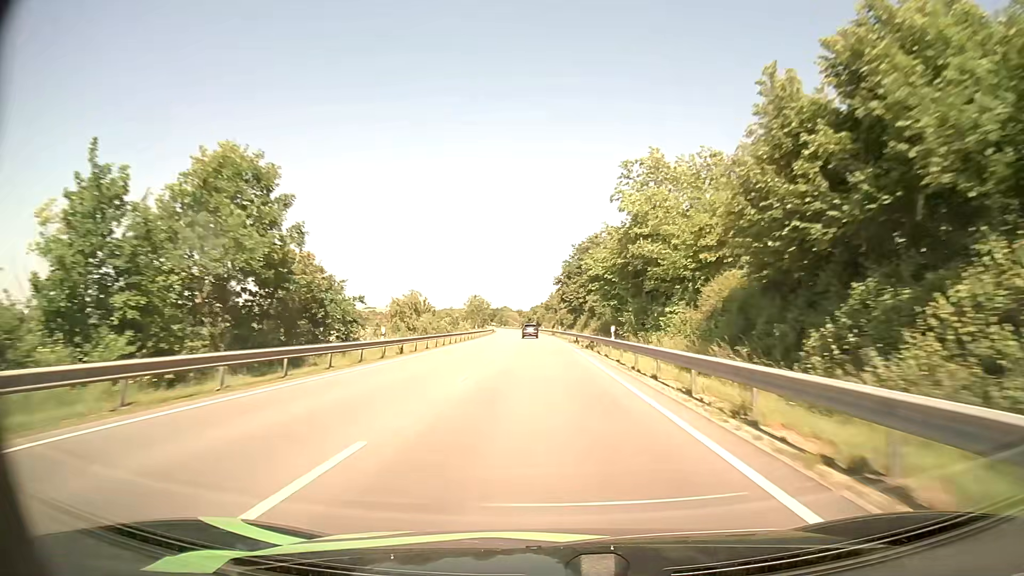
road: primary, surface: asphalt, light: Day
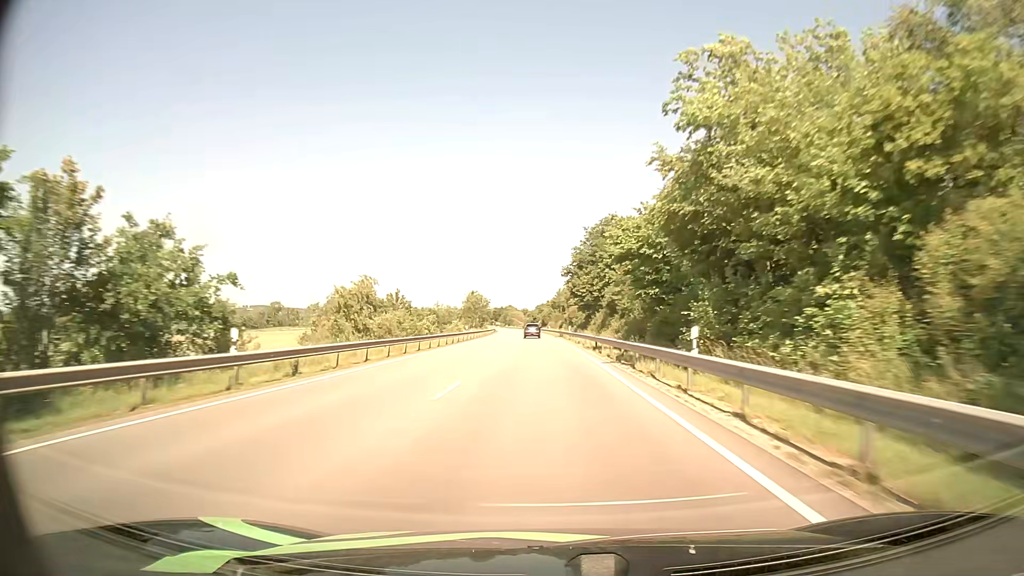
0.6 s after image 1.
(-0.1, +15.5) m; 0°
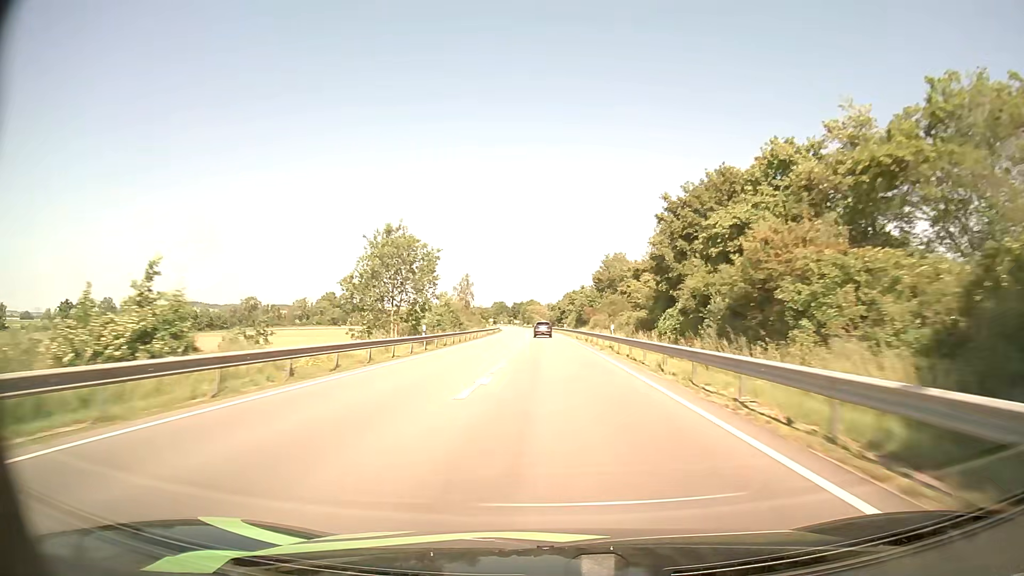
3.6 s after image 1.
(-1.7, +78.6) m; -2°
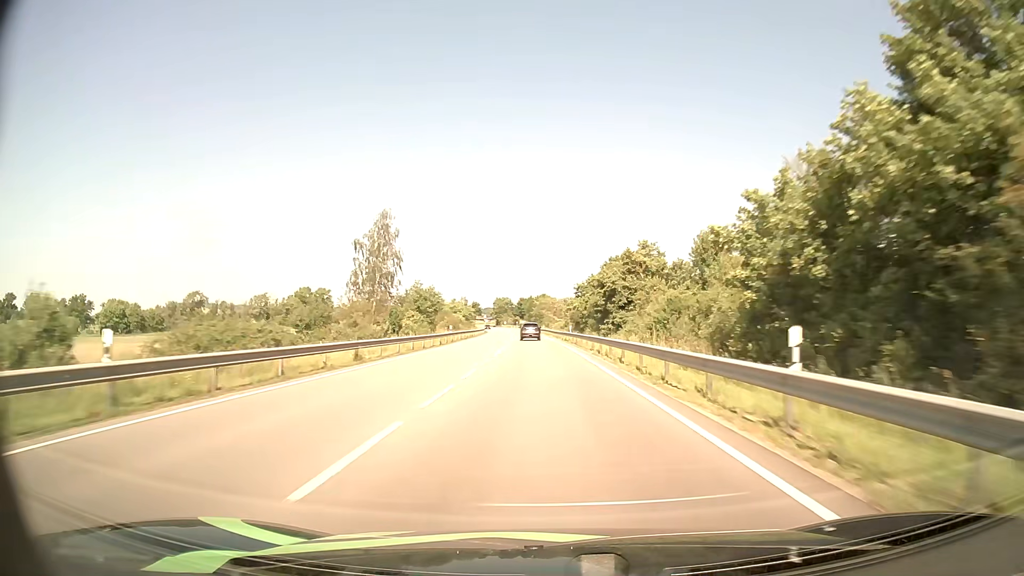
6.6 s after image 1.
(-0.6, +79.8) m; -1°
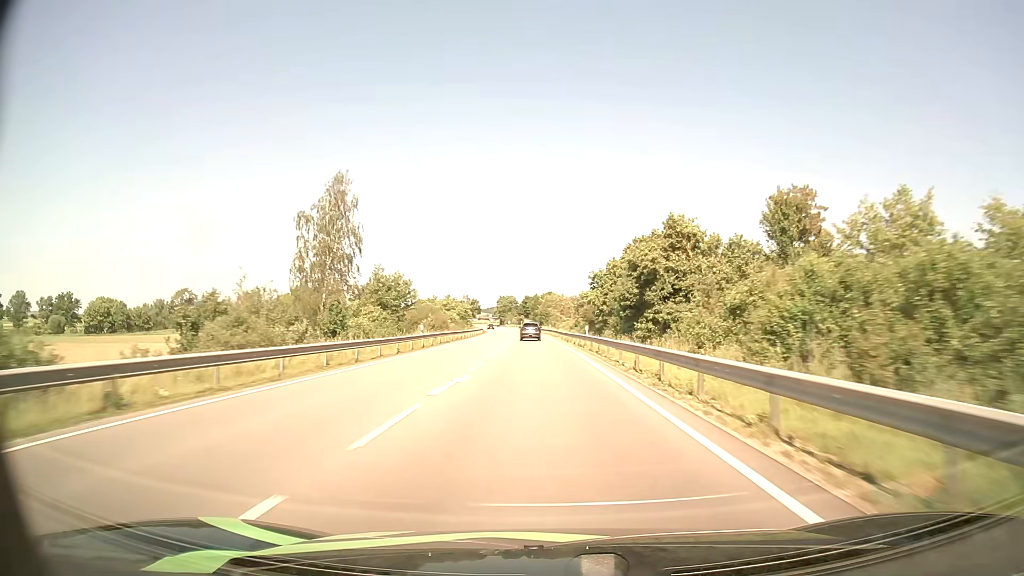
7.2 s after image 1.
(-0.1, +15.9) m; 0°
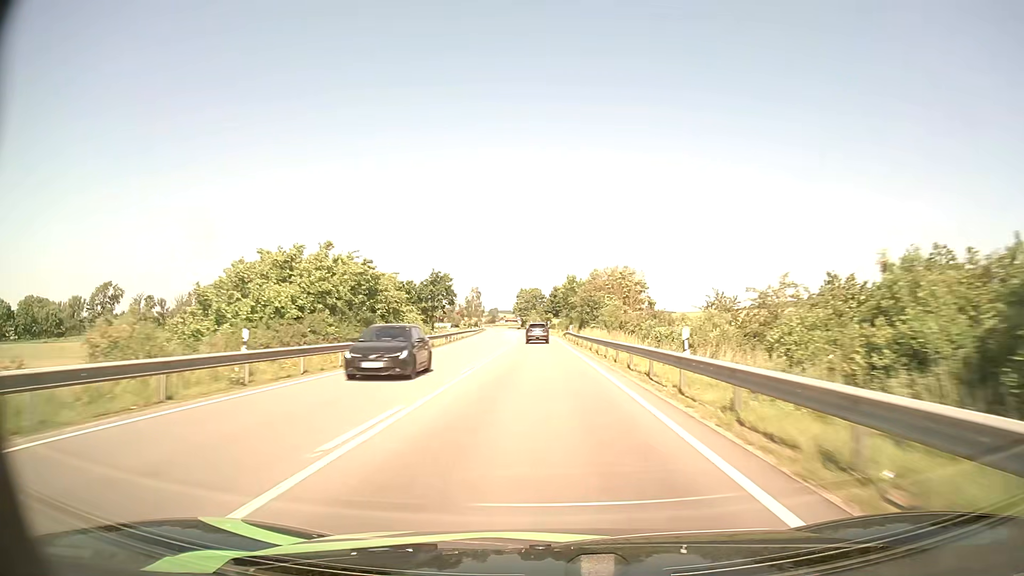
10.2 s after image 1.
(-1.8, +78.7) m; -3°
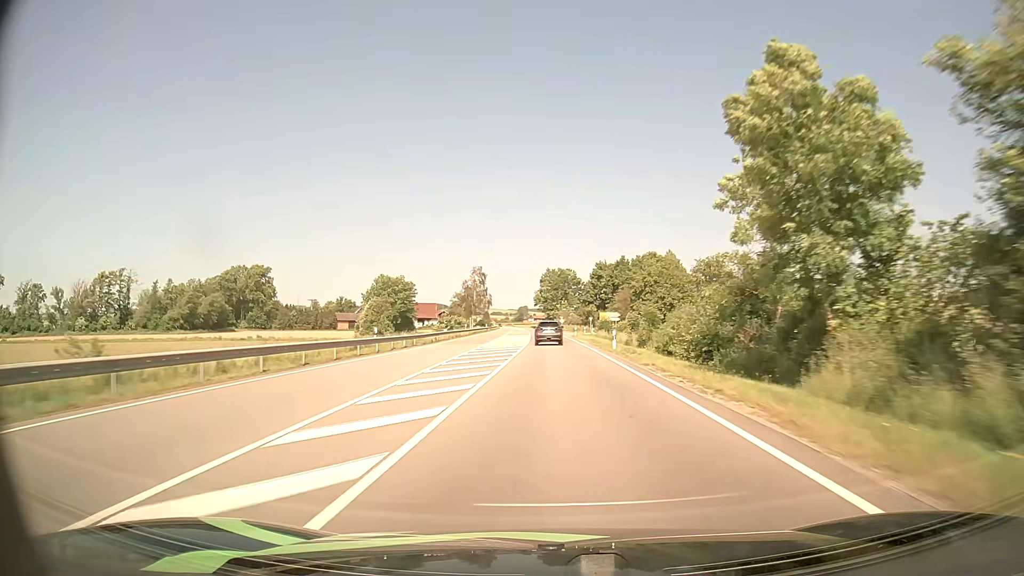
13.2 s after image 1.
(-1.6, +76.8) m; -2°
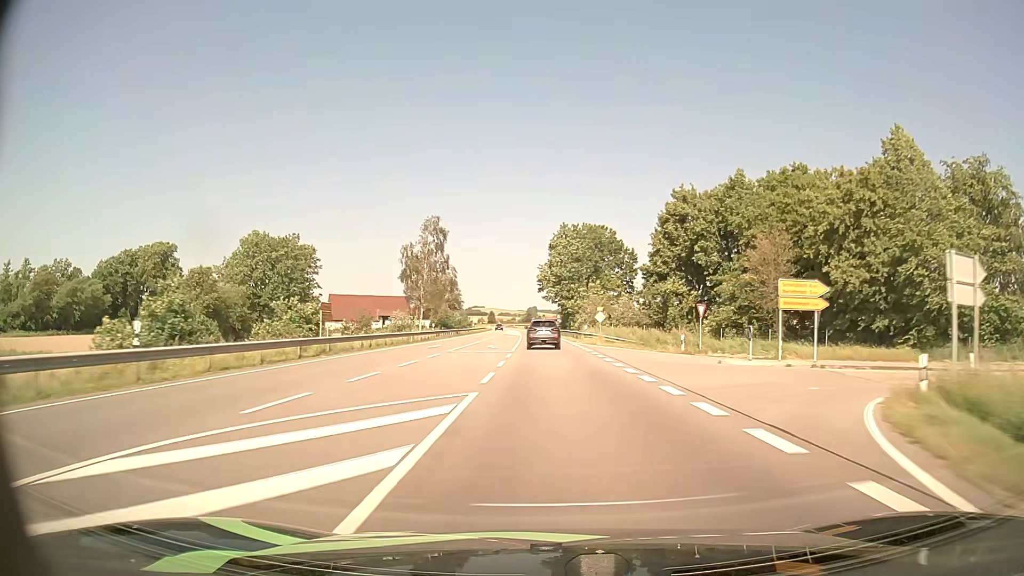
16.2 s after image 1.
(-0.8, +73.4) m; -1°
(0, +10) (0, +20) (0, +30) (0, +40) (-1, +50) (-1, +60) (-1, +70) (-1, +80) (-2, +90) (-2, +100) m
